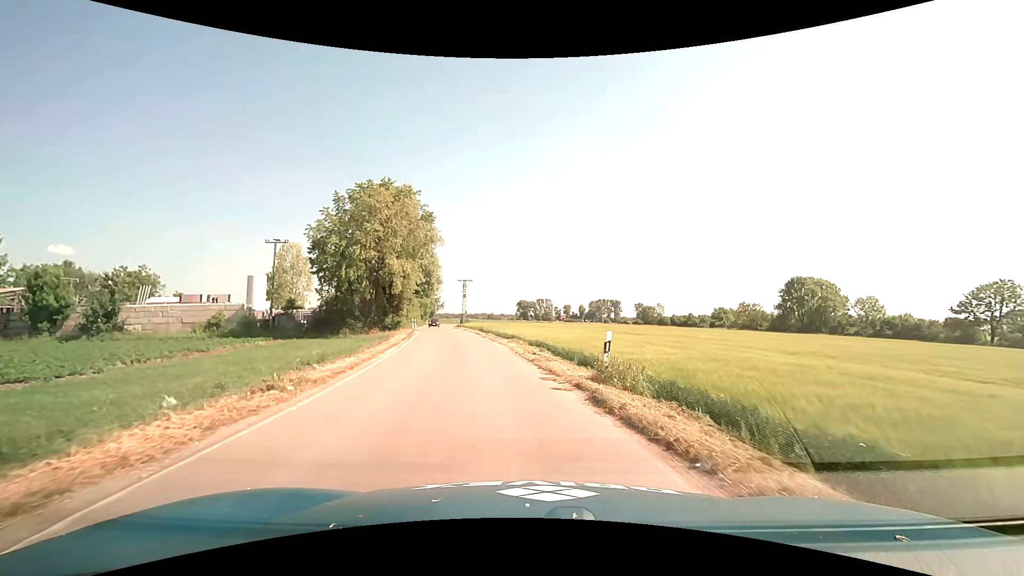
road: unclassified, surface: asphalt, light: Day
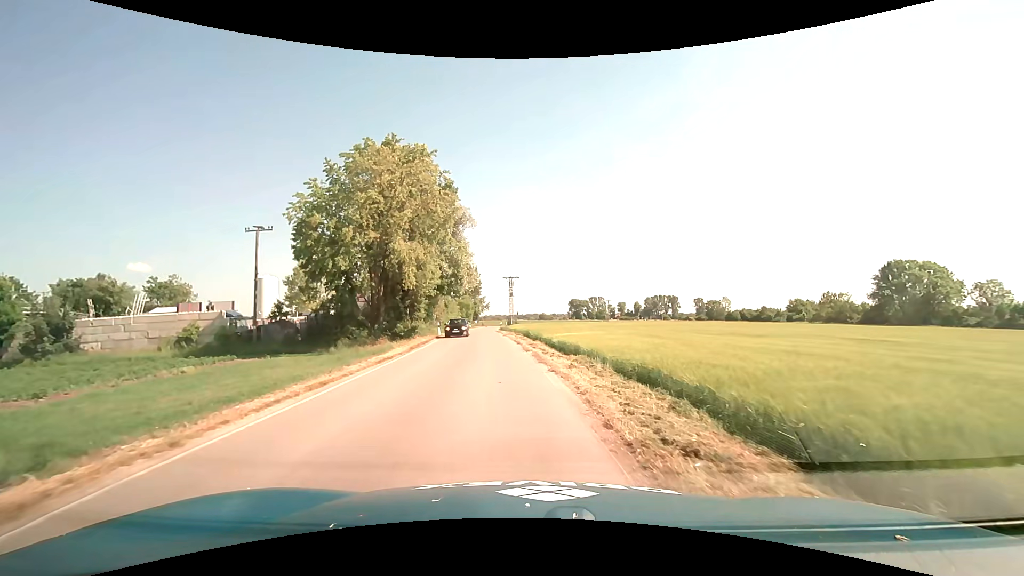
(-0.6, +13.8) m; -6°
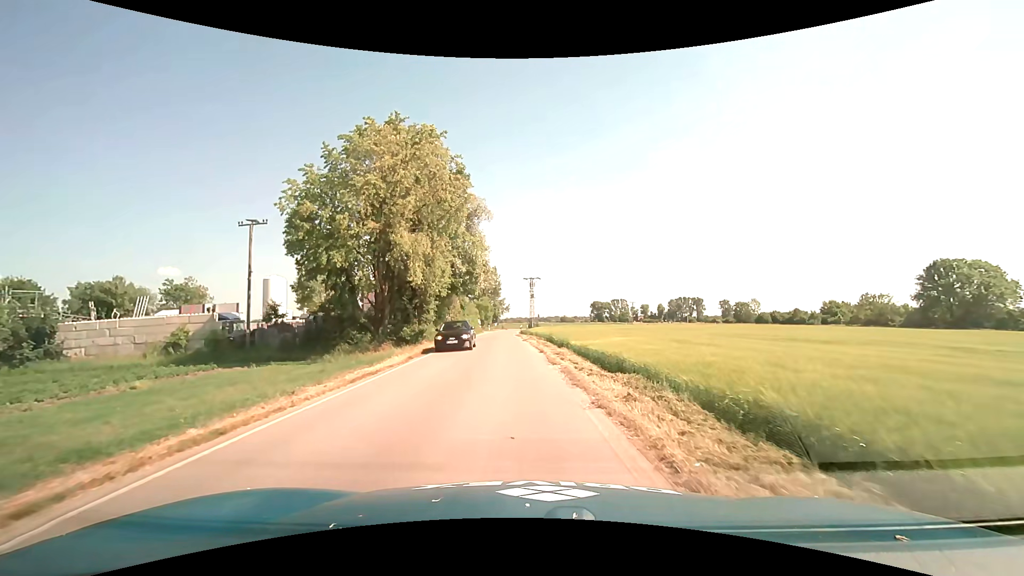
(-0.1, +4.6) m; -3°
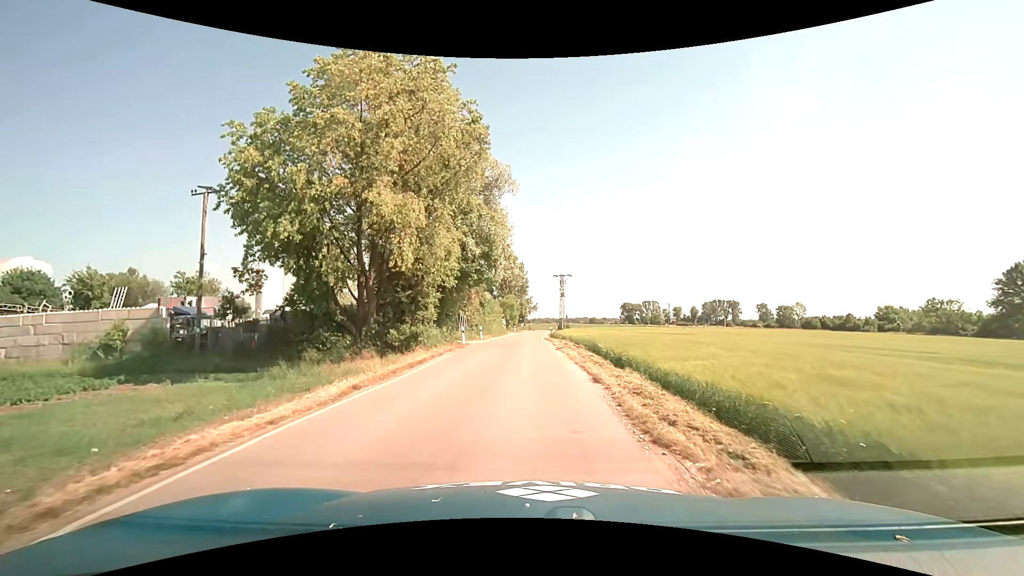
(-0.3, +9.2) m; -3°
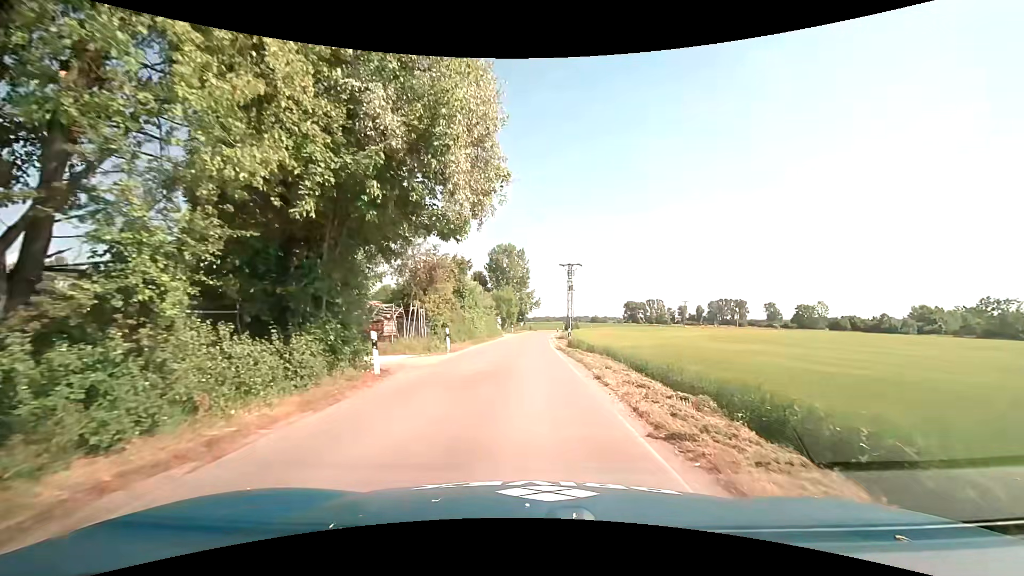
(-0.2, +18.3) m; 0°
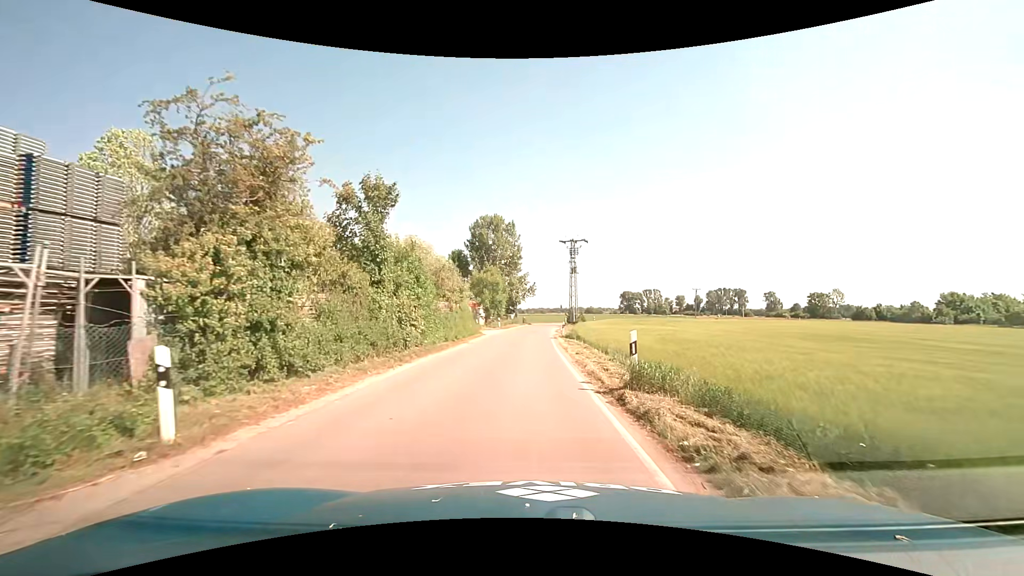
(0.0, +18.4) m; +1°
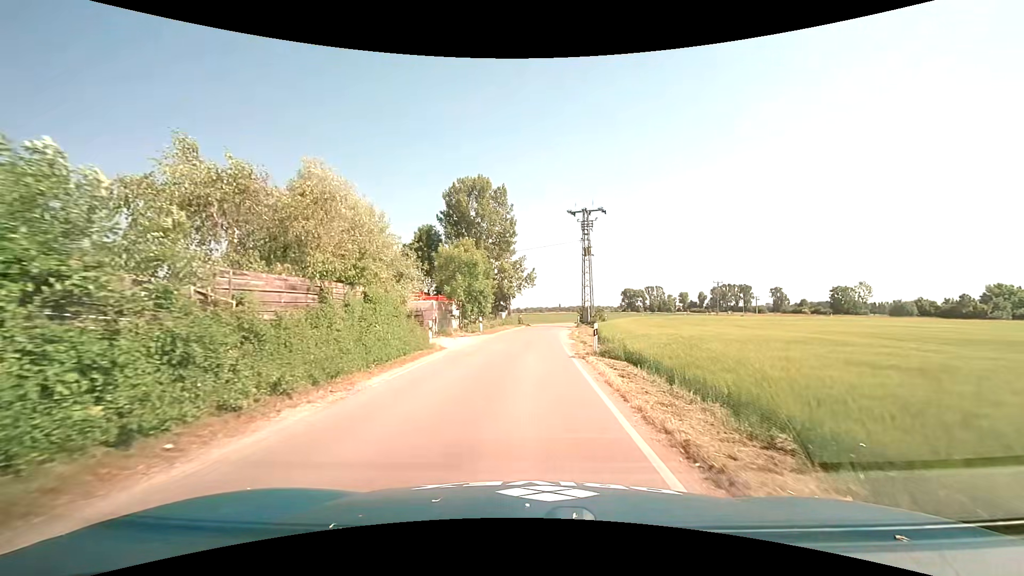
(-0.1, +19.0) m; 0°
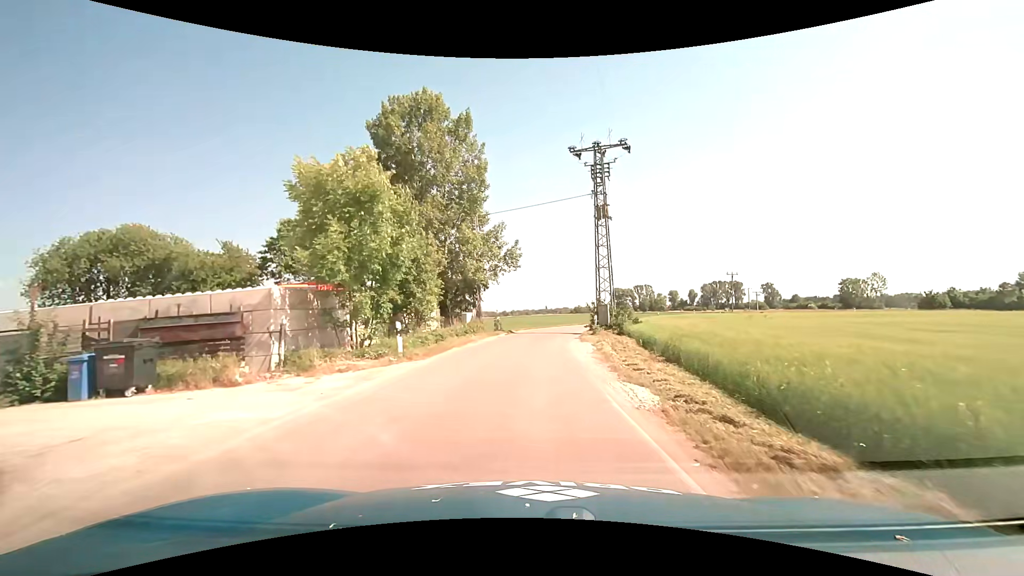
(+0.2, +19.6) m; +1°
(0, +10) (0, +20) (+1, +30) (+3, +40) (+6, +49) (+10, +59) (+13, +68) (+17, +77) (+21, +86) (+26, +95) m
